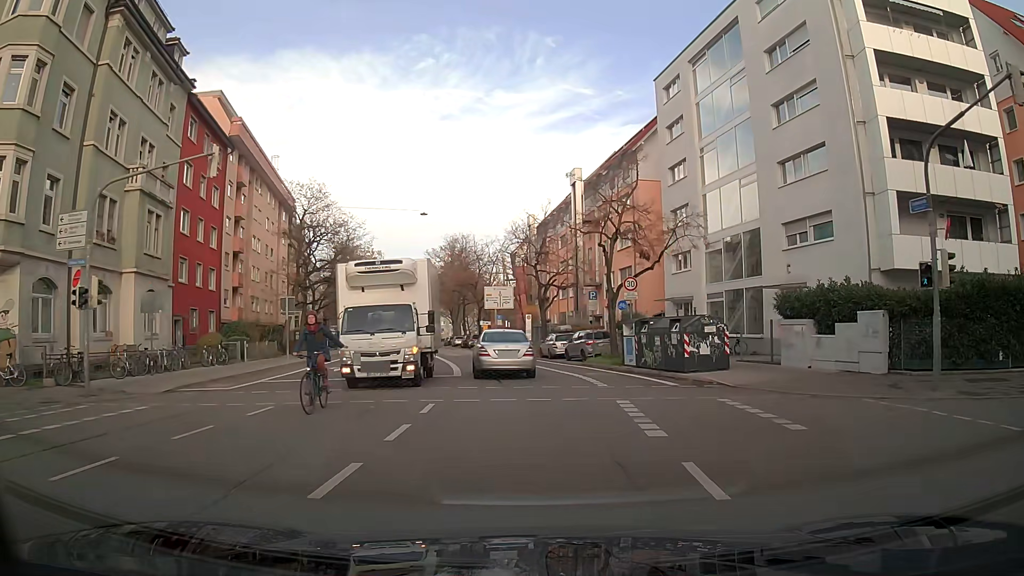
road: secondary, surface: asphalt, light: Day
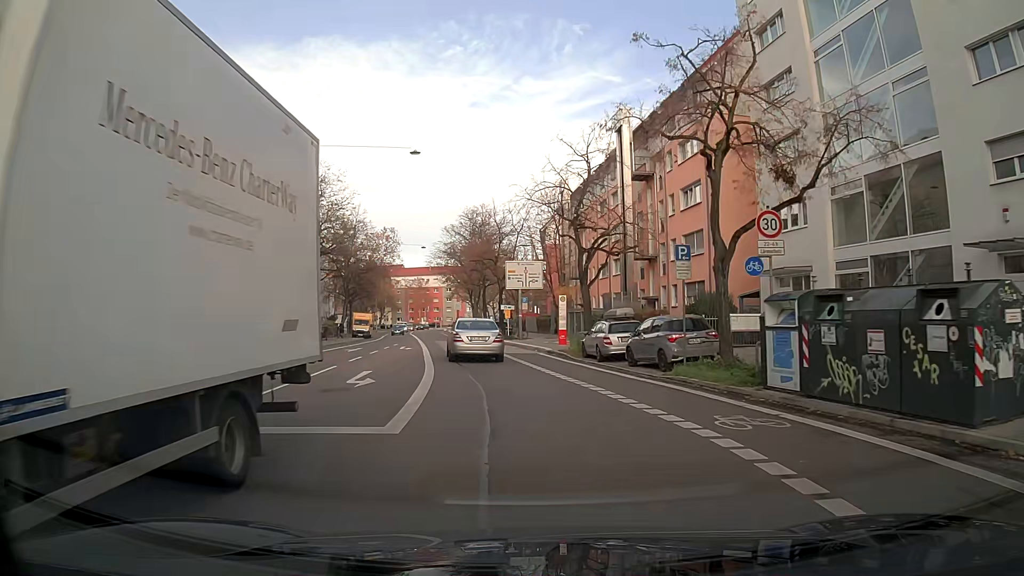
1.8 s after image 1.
(-0.4, +13.9) m; -4°
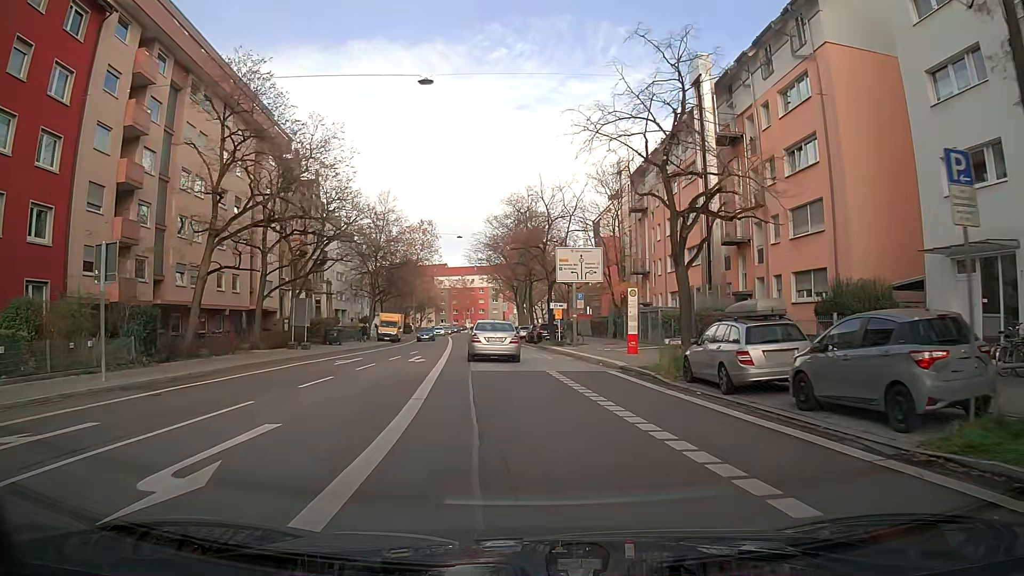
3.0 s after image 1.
(-0.4, +10.4) m; -4°
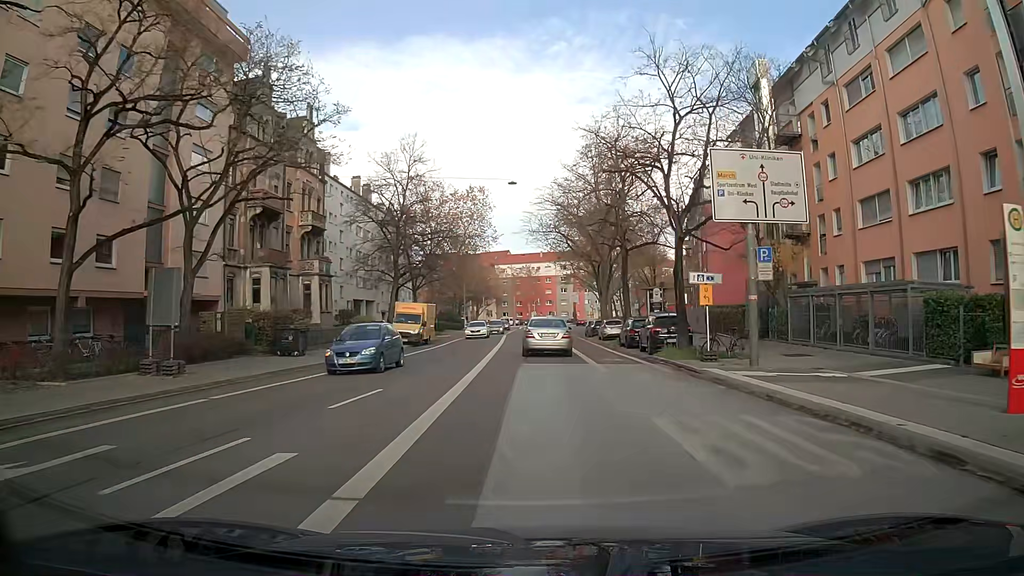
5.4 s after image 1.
(-1.2, +22.5) m; -4°
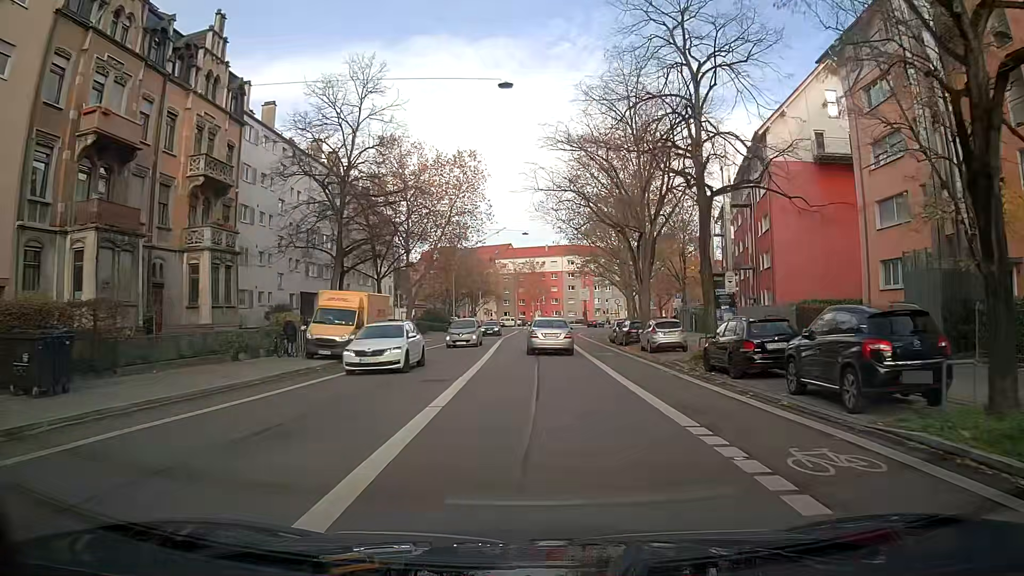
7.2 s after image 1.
(-0.1, +17.4) m; -1°
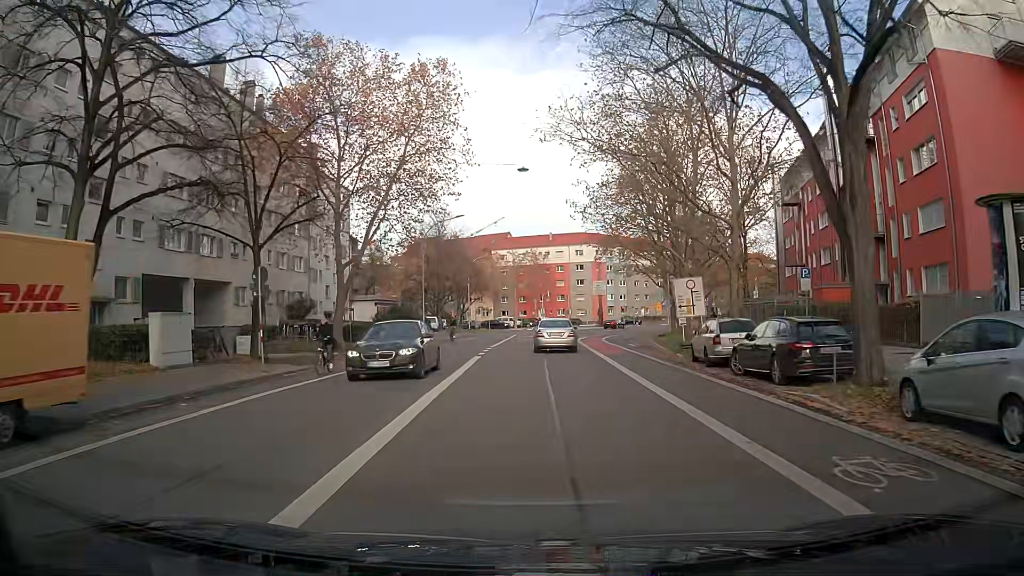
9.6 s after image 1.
(0.0, +23.1) m; 0°
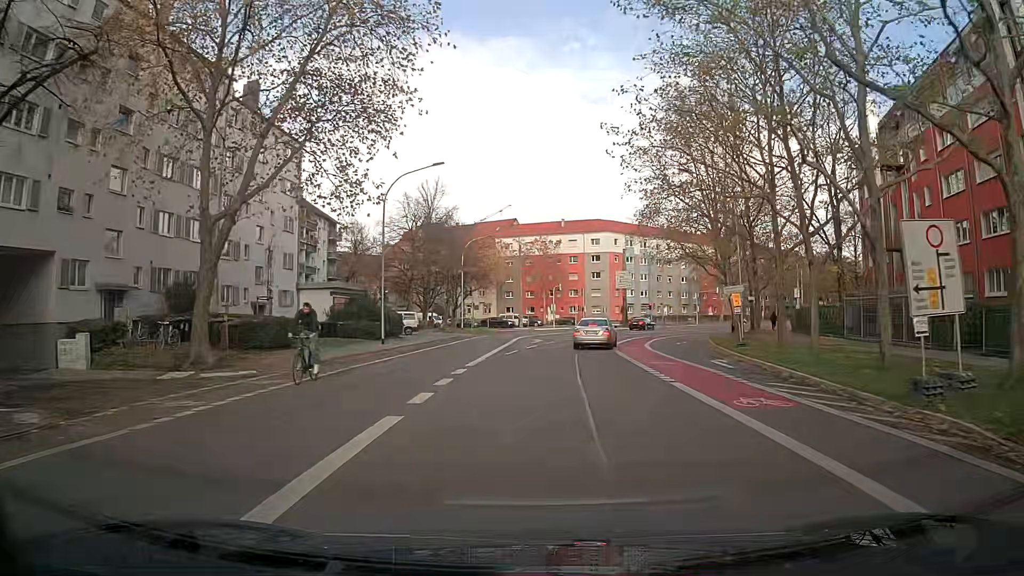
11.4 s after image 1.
(-0.1, +17.7) m; -1°
